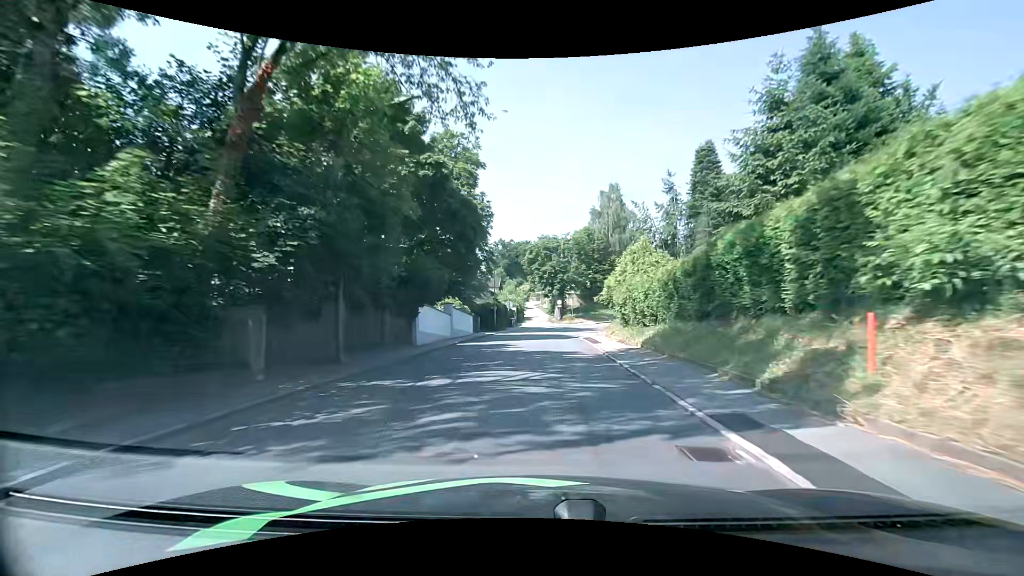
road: tertiary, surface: asphalt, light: Day
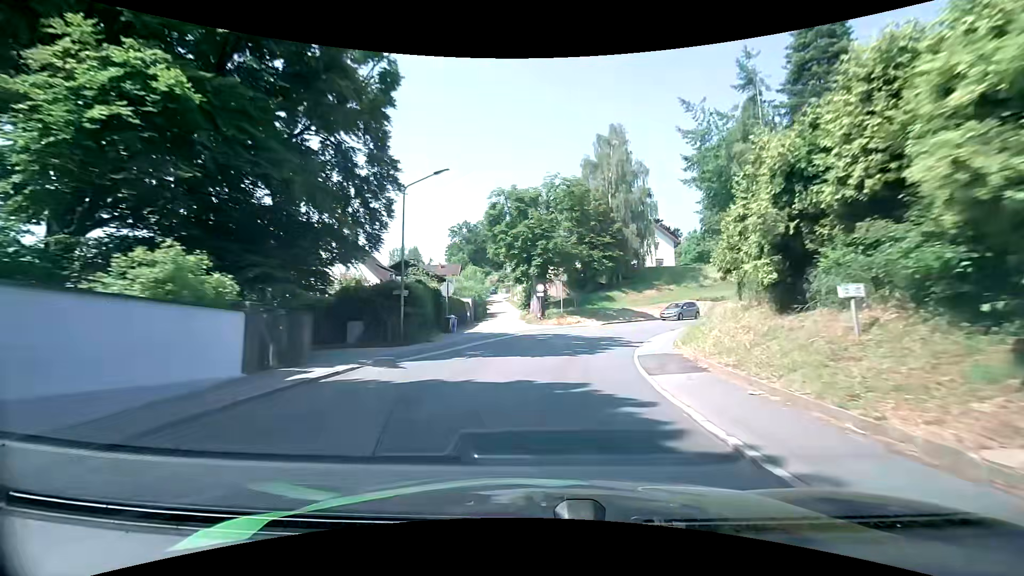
(+0.3, +28.4) m; +3°
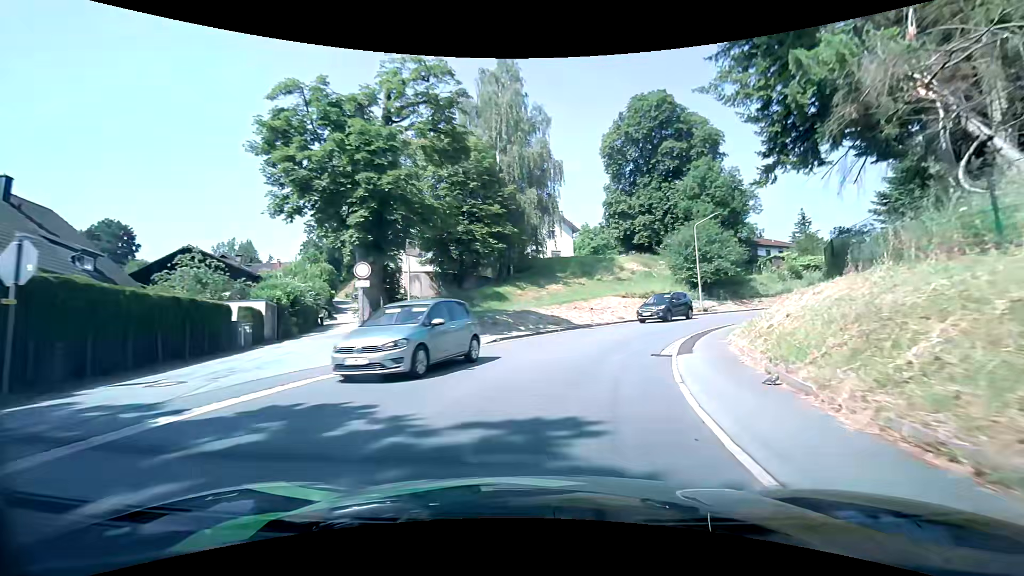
(+1.8, +20.2) m; +13°
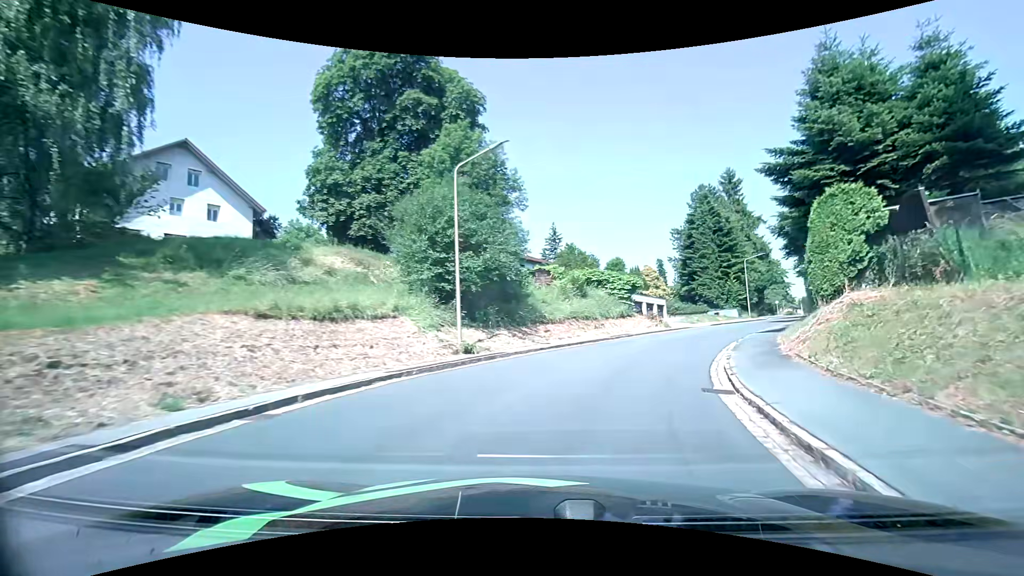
(+5.5, +24.2) m; +29°
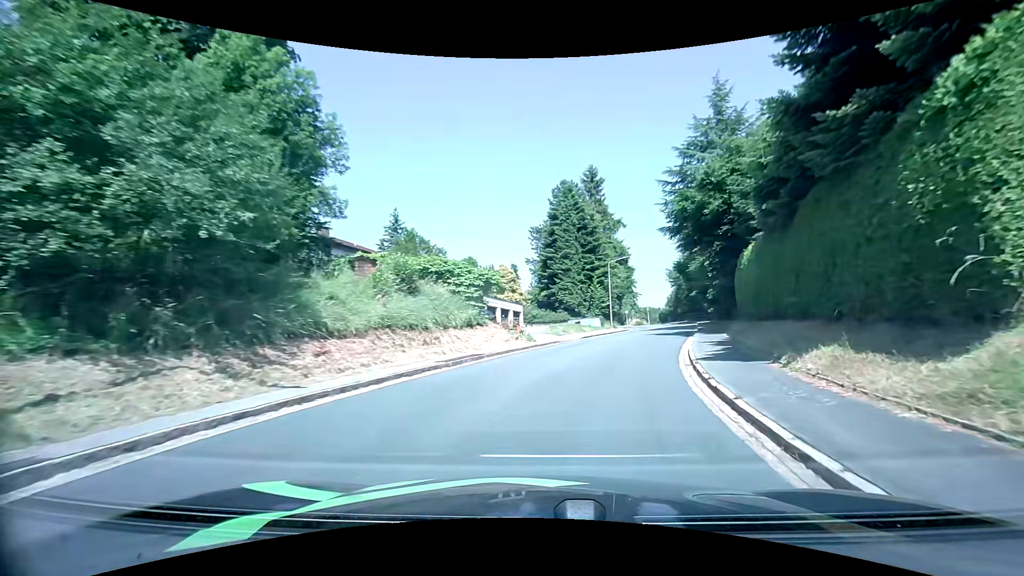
(+1.8, +12.3) m; +17°
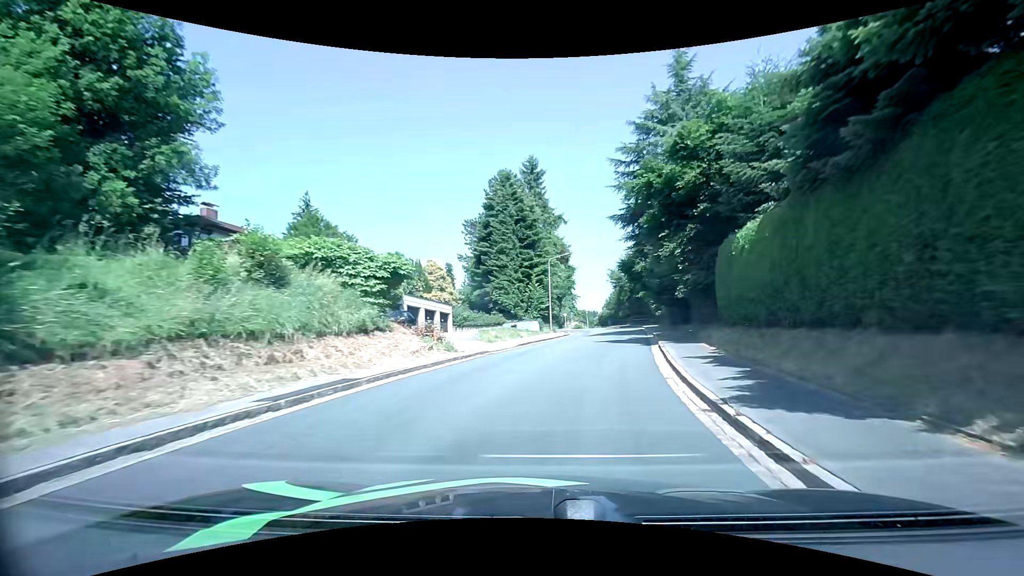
(+0.5, +6.4) m; +8°
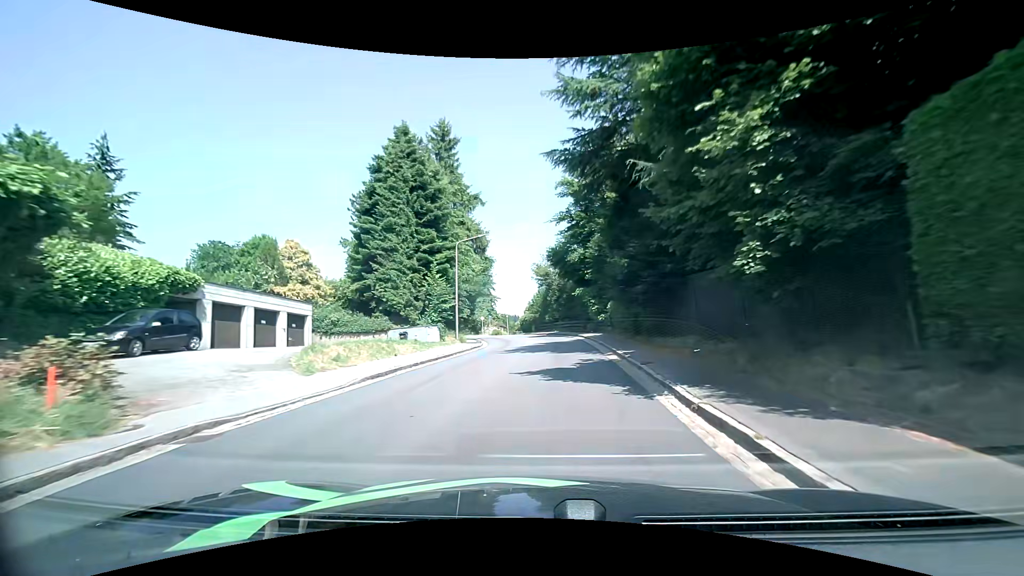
(+1.2, +13.1) m; +9°
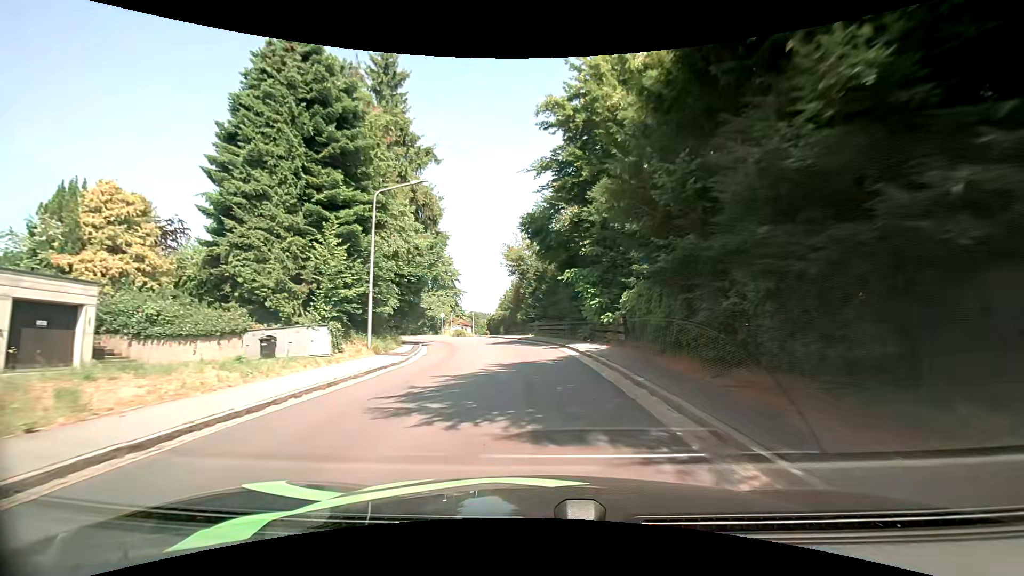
(+0.5, +13.5) m; +3°
(0, +10) (-1, +20) (-2, +30) (-4, +40) (-7, +49) (-11, +58) (-16, +67) (-21, +76) (-26, +84) (-32, +93) m
